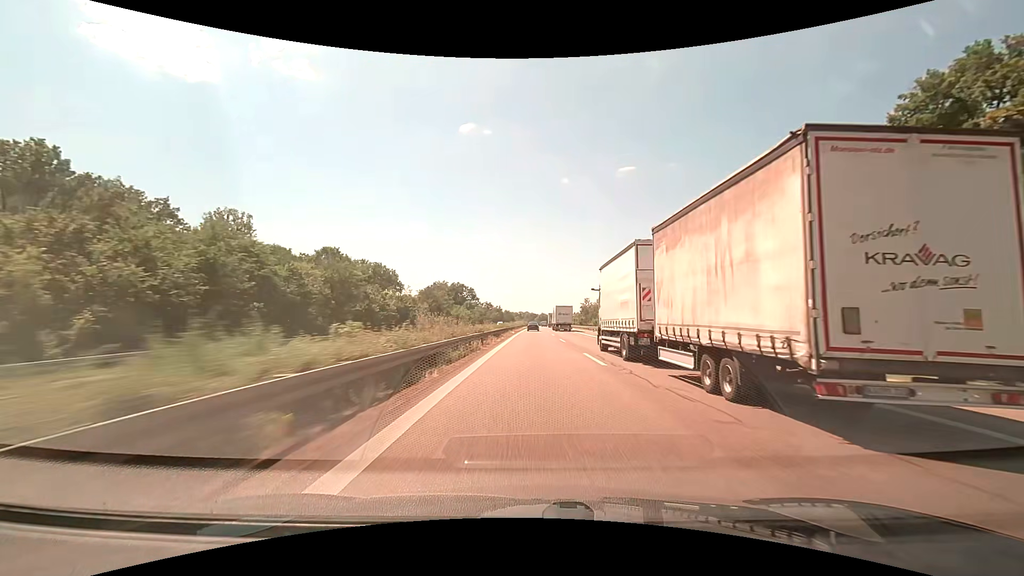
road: motorway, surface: asphalt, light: Day
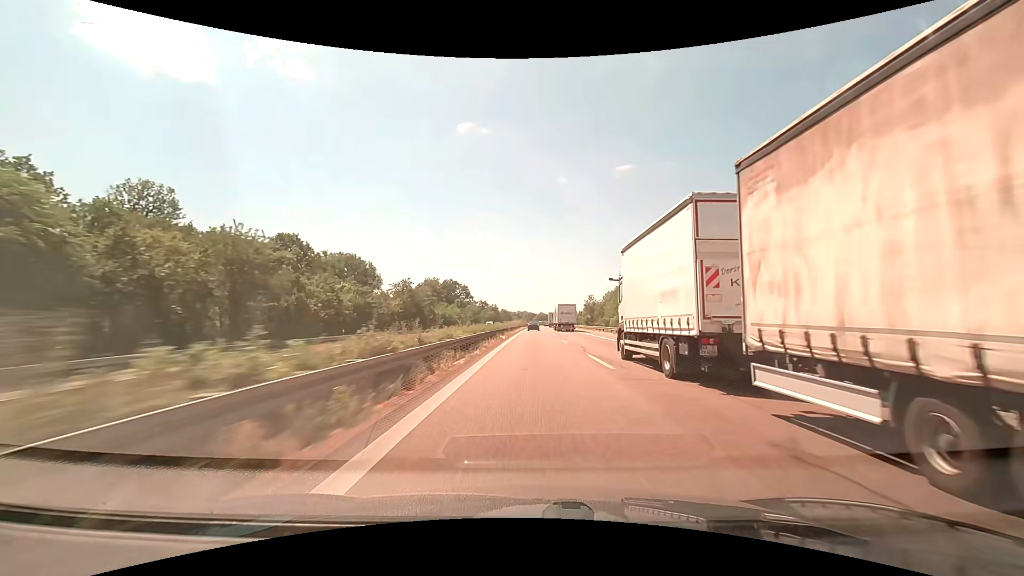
(+0.1, +19.6) m; 0°
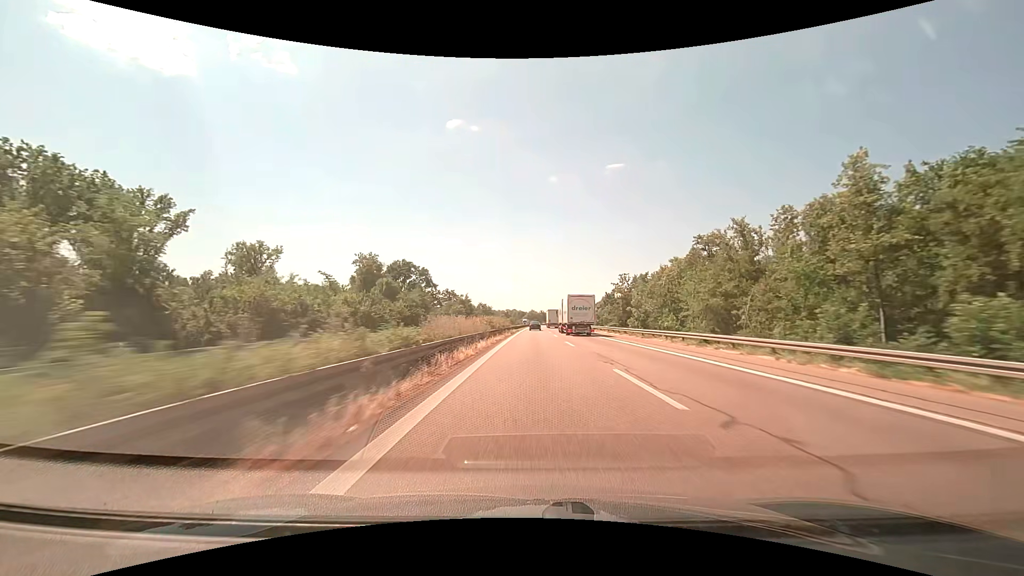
(+0.8, +78.6) m; +1°
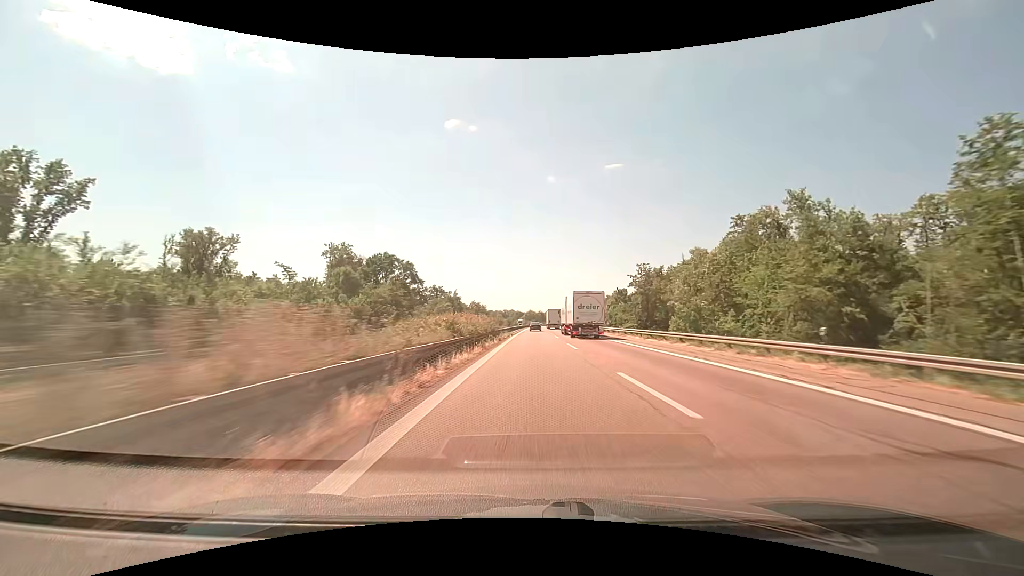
(0.0, +19.7) m; 0°
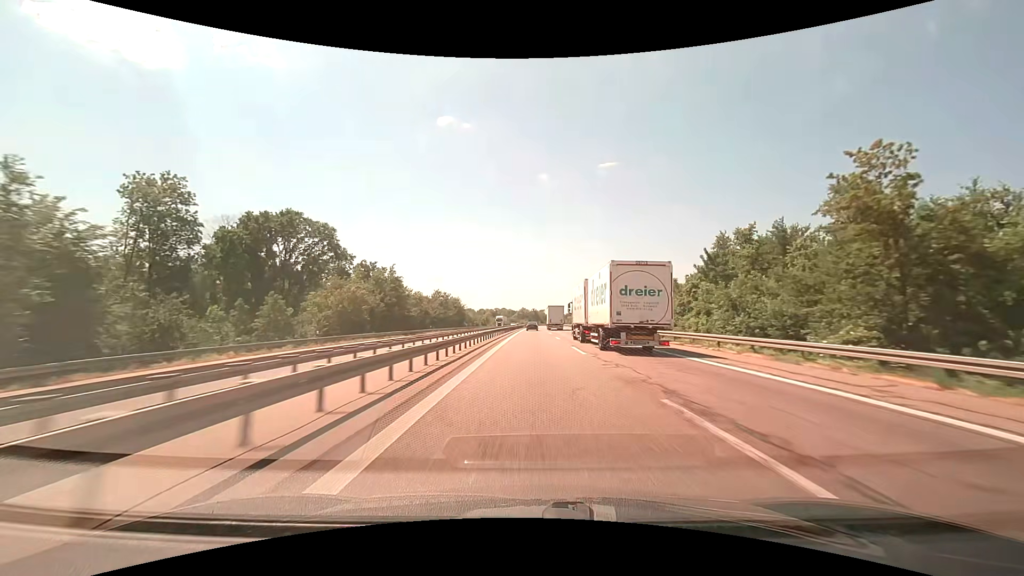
(+0.4, +59.0) m; +1°
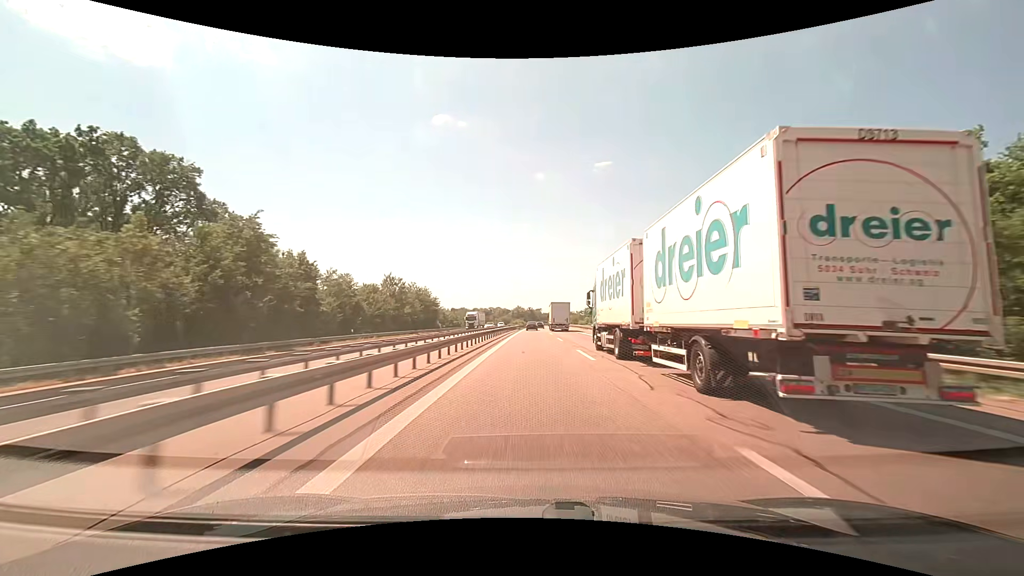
(+0.2, +39.4) m; 0°
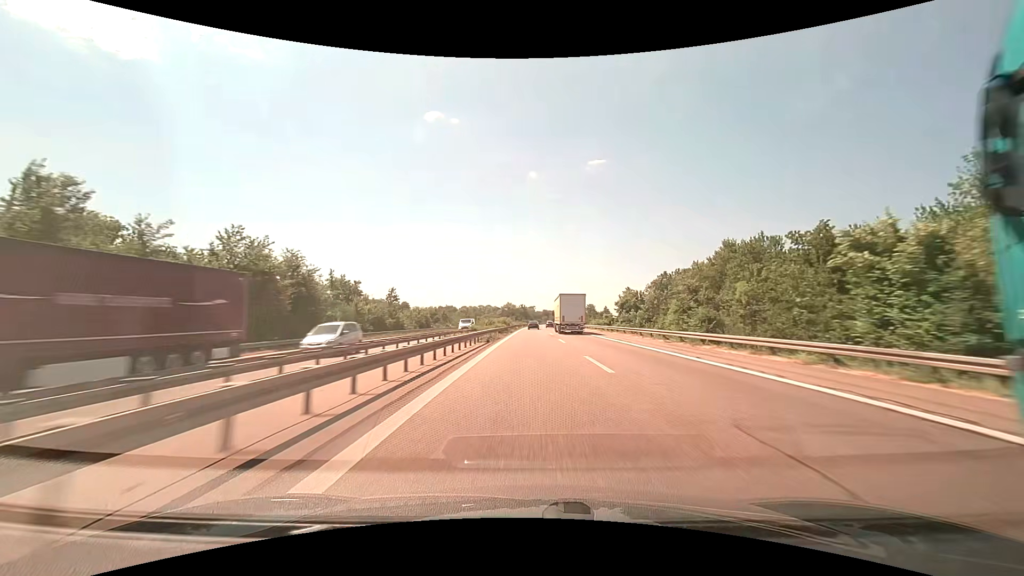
(+0.4, +58.9) m; +1°
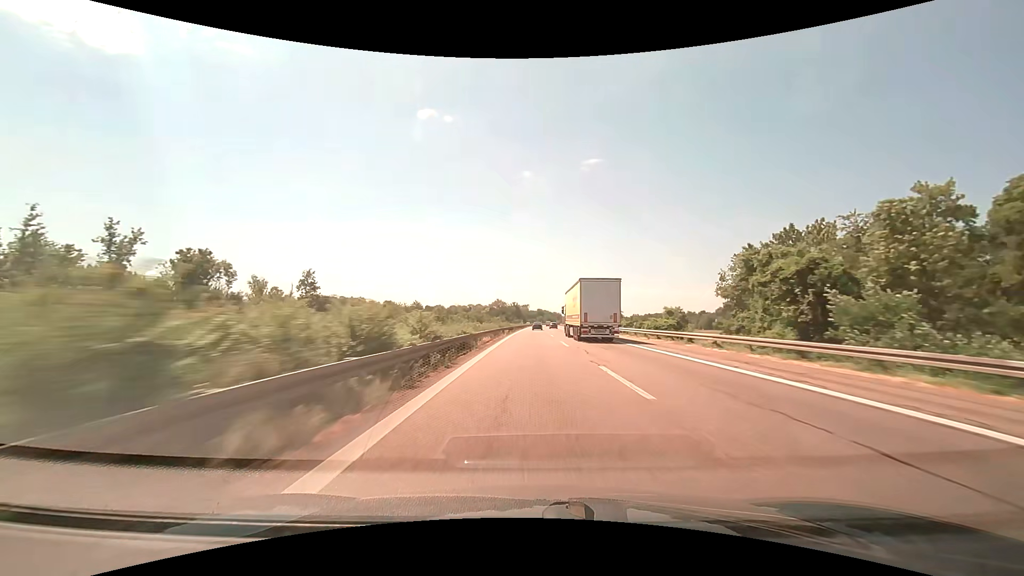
(+0.2, +58.3) m; +1°
(0, +10) (0, +20) (0, +30) (0, +40) (0, +50) (0, +60) (+1, +70) (+1, +80) (+1, +90) (+1, +100) m
